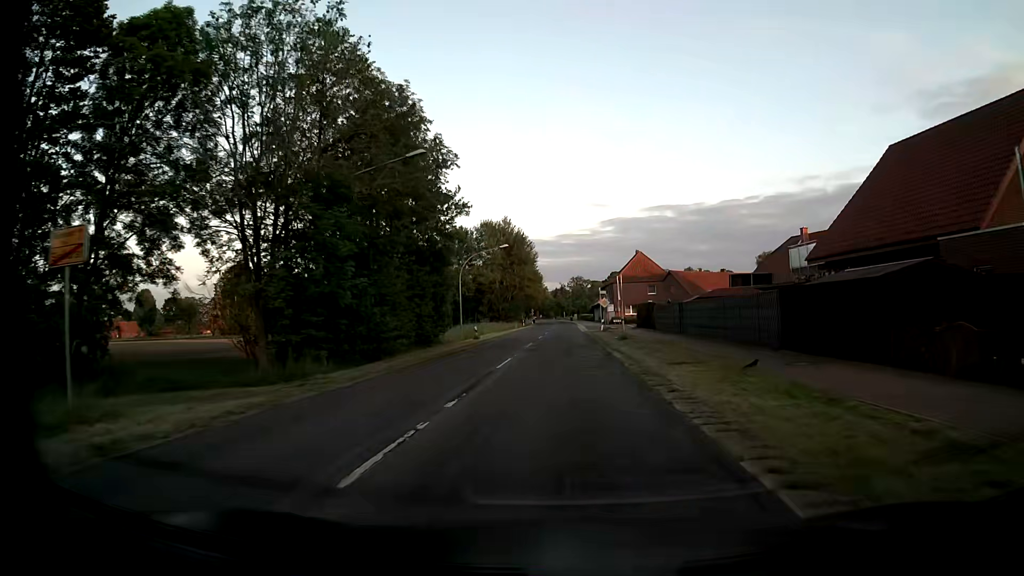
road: secondary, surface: asphalt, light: Day
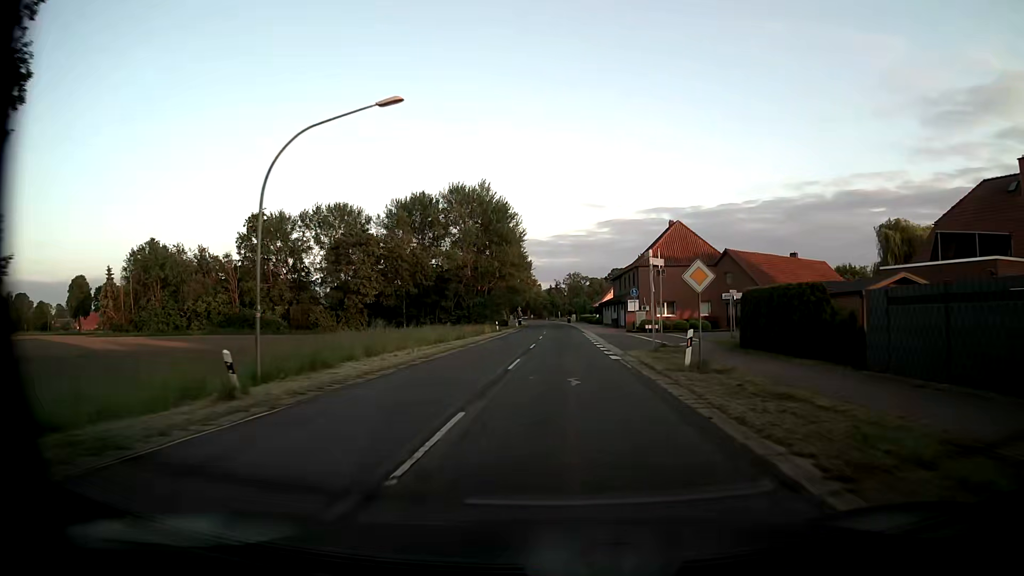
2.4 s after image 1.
(0.0, +36.6) m; 0°
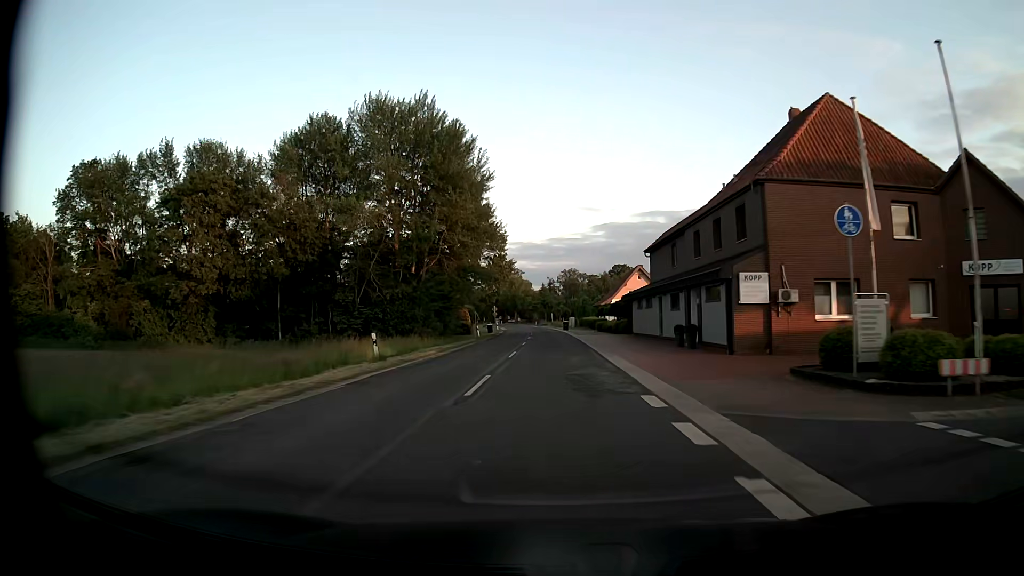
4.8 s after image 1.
(+0.5, +41.9) m; +1°
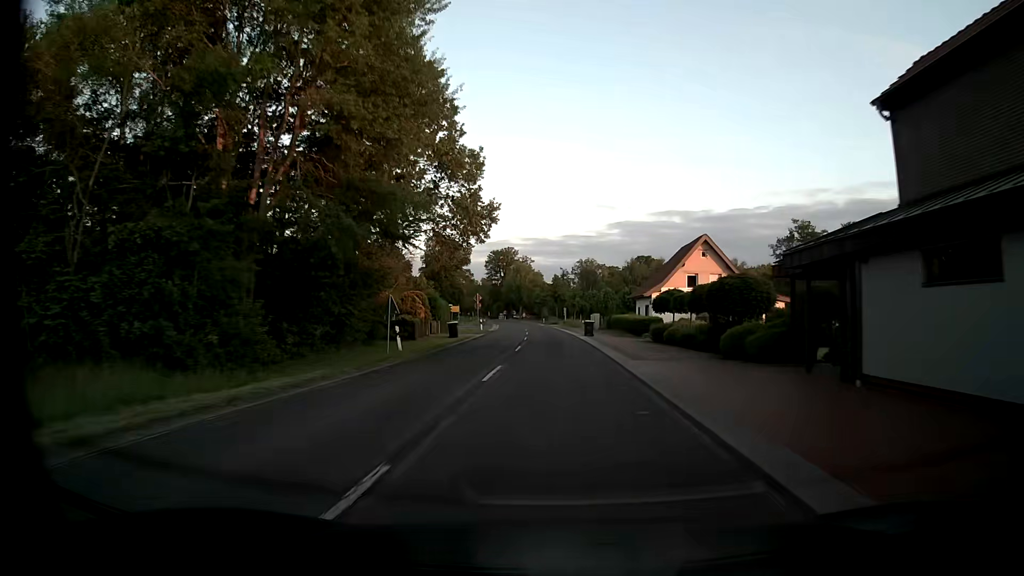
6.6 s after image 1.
(-0.3, +34.2) m; -1°
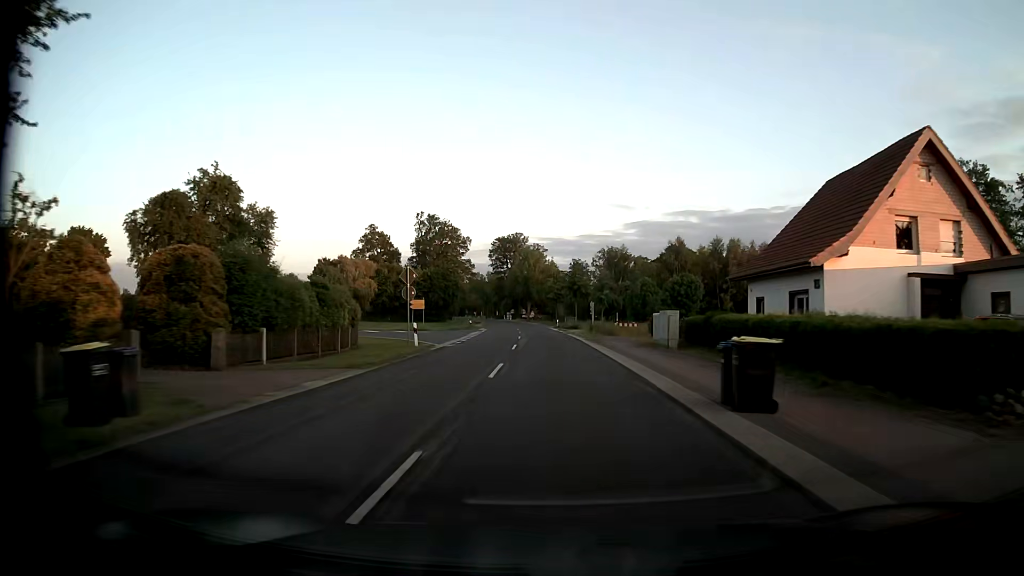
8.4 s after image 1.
(-0.3, +35.6) m; -1°
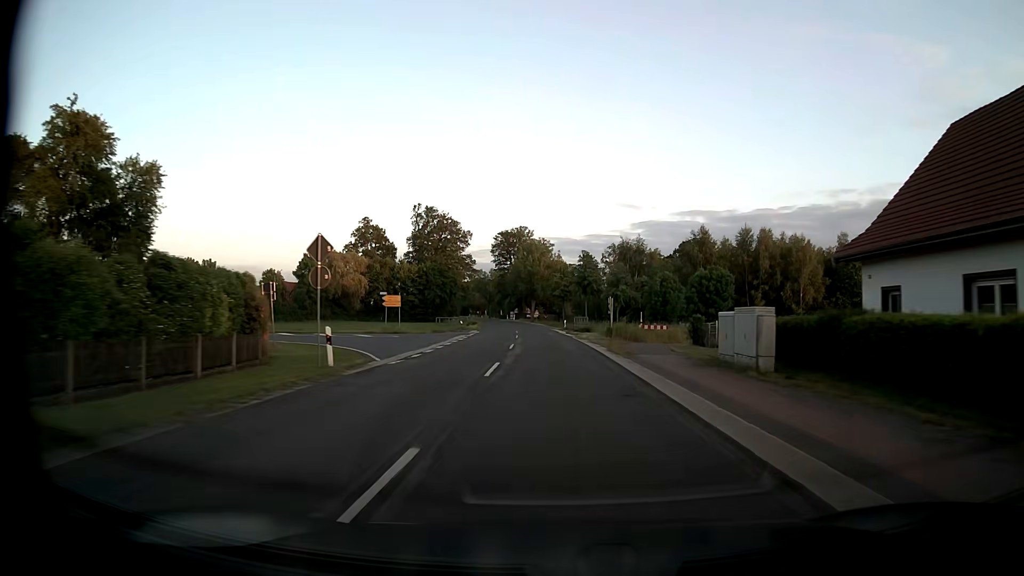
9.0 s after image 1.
(-0.1, +12.0) m; -1°
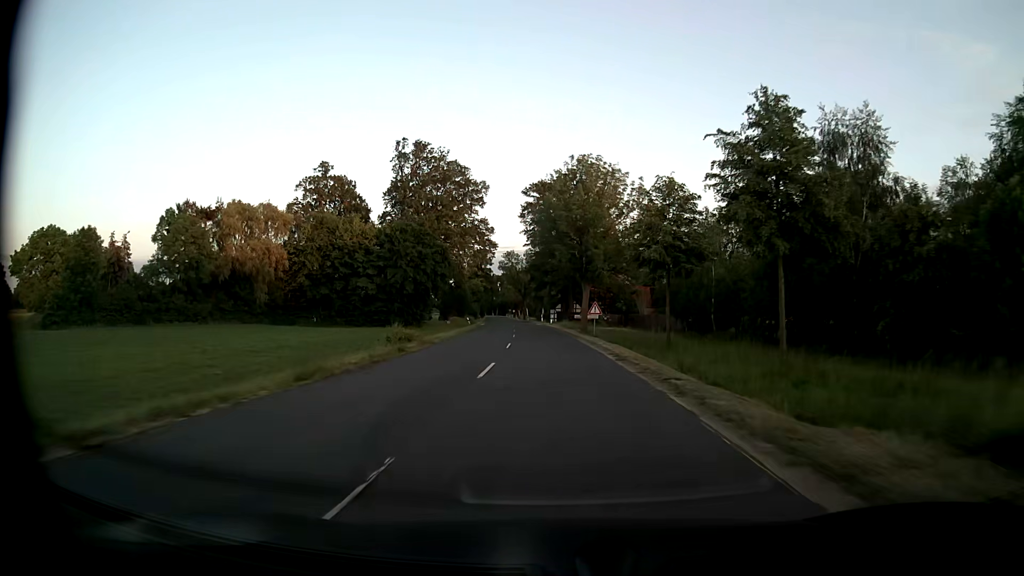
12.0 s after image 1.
(-2.2, +61.0) m; -4°
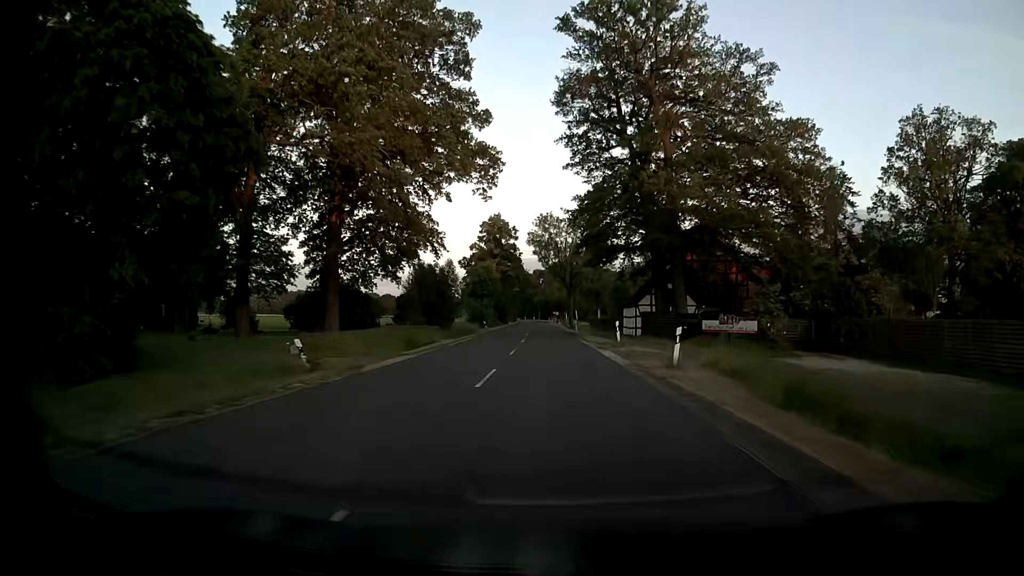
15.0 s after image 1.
(-2.7, +61.8) m; -4°
(0, +10) (0, +20) (0, +30) (-1, +40) (-1, +50) (-1, +60) (-2, +70) (-2, +80) (-2, +90) (-2, +100) m
